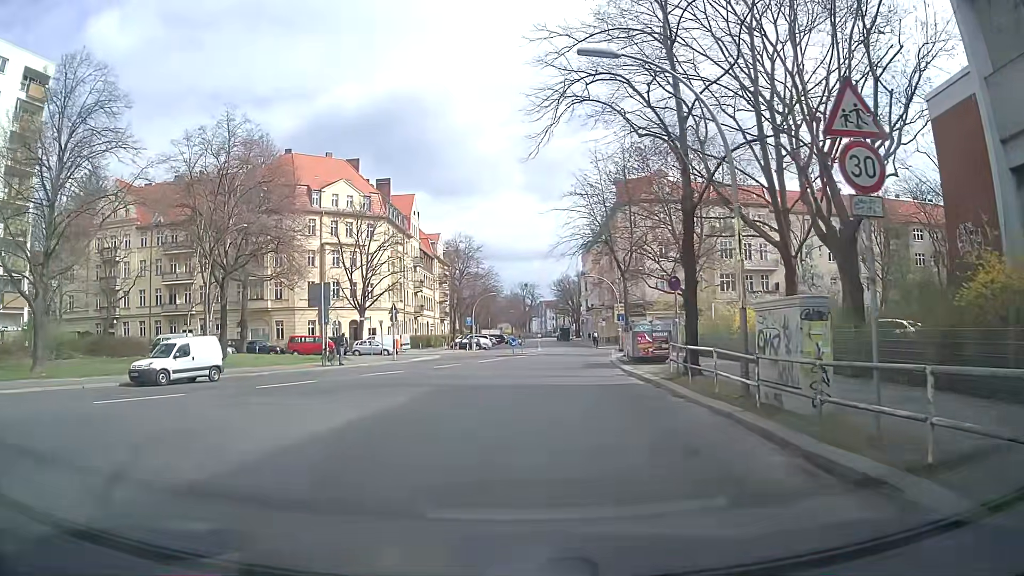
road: residential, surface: asphalt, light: Day
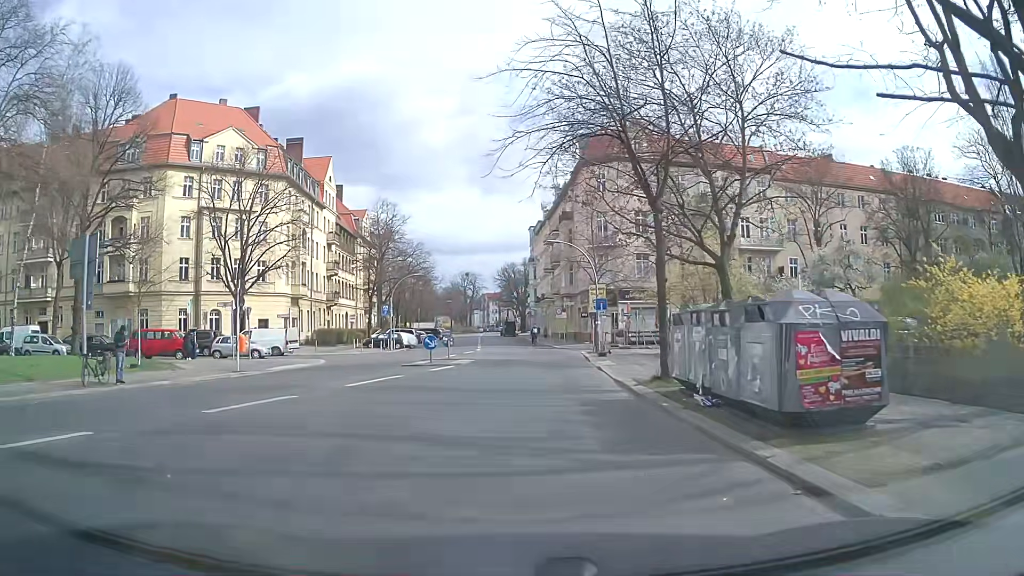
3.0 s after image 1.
(+0.5, +18.9) m; +5°
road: secondary
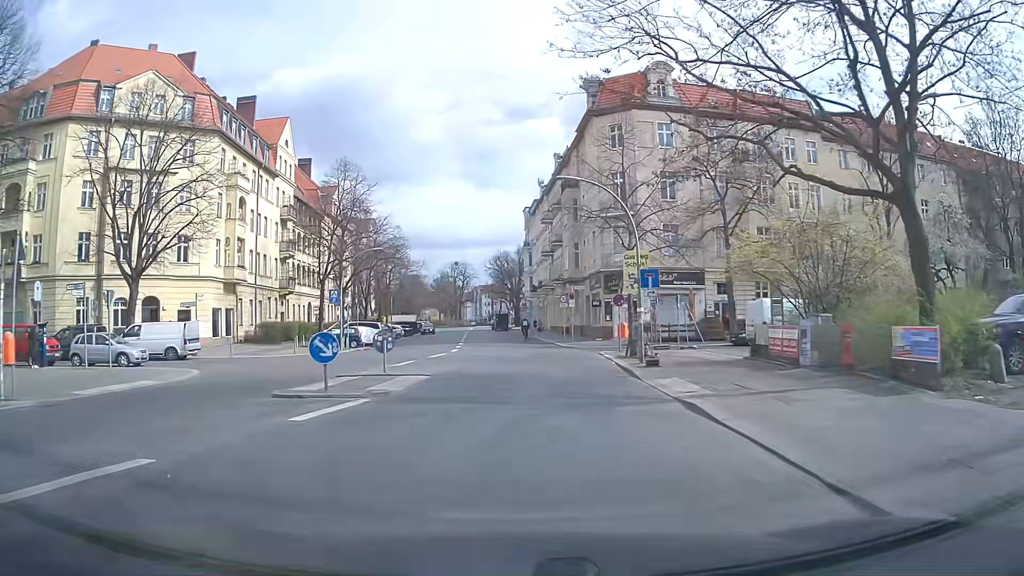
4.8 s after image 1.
(-0.1, +14.4) m; 0°
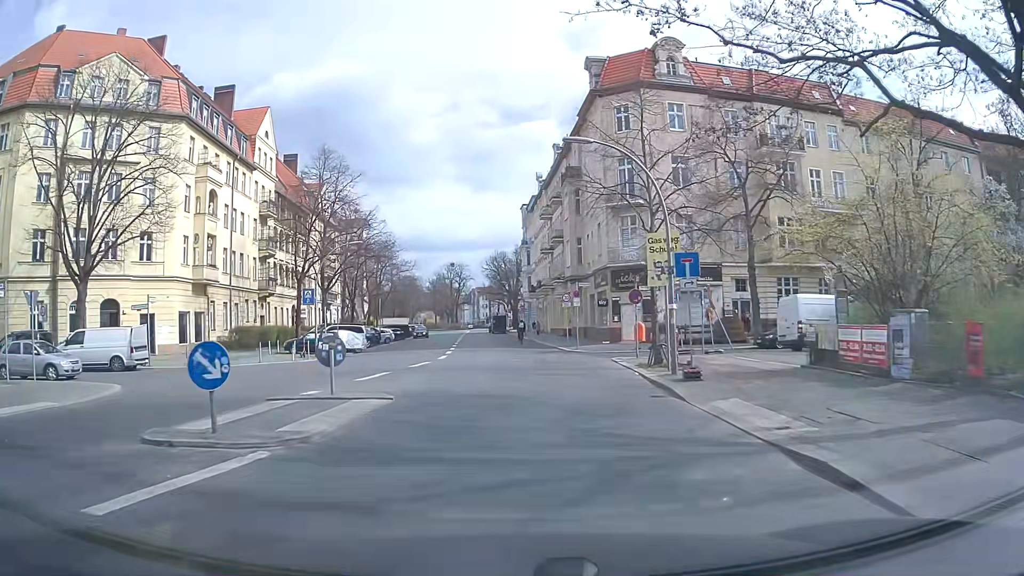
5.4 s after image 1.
(0.0, +5.0) m; 0°
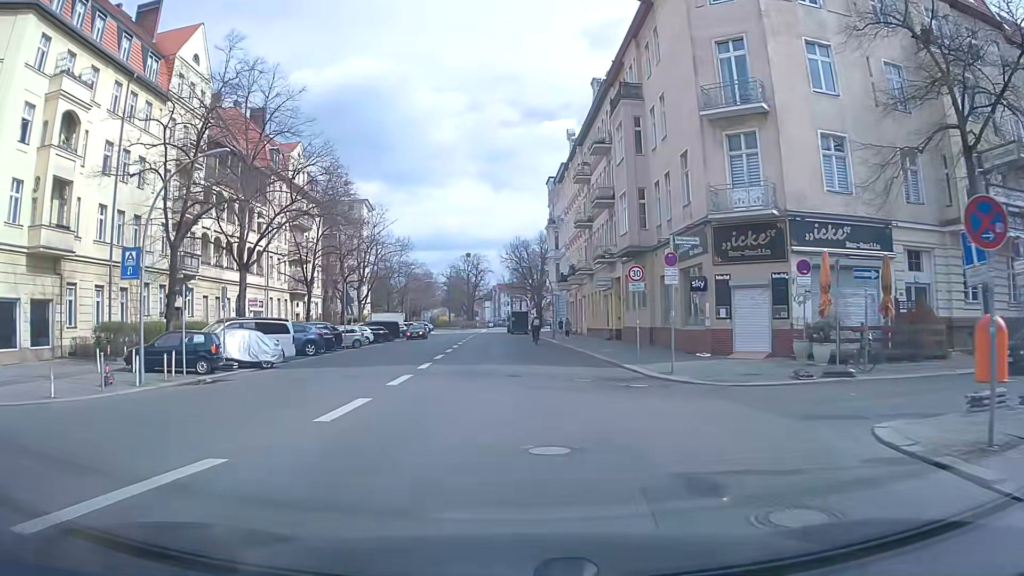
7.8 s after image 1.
(-0.2, +20.1) m; -2°
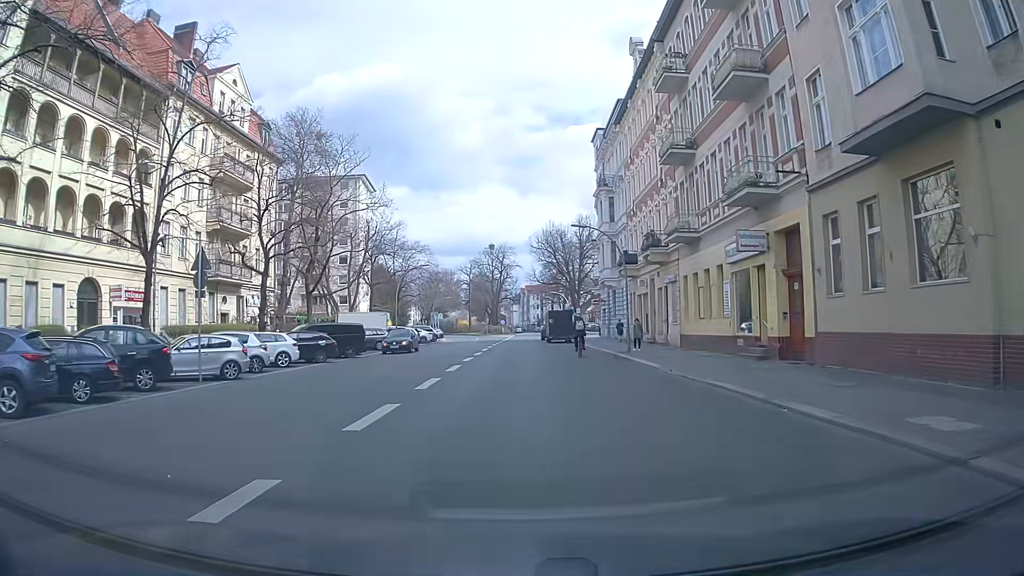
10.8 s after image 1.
(-0.6, +24.9) m; -2°
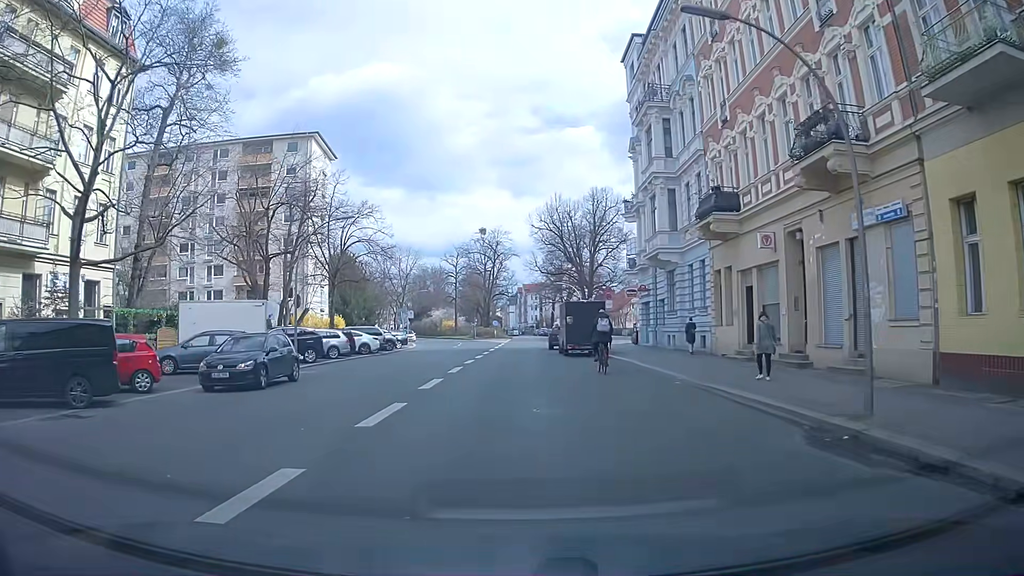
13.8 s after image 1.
(0.0, +23.4) m; -1°
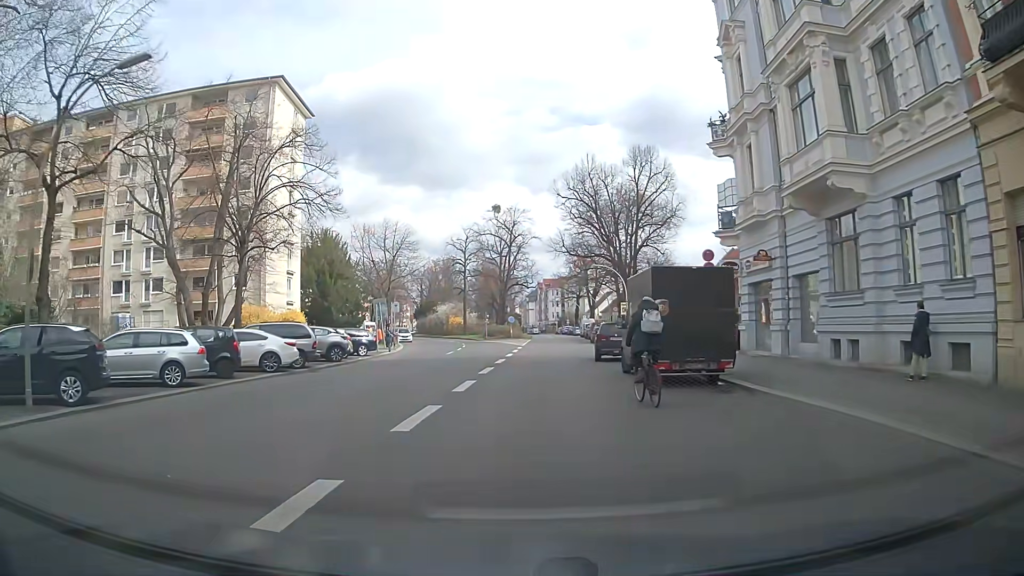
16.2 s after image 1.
(0.0, +18.6) m; 0°
(0, +10) (-1, +20) (-1, +30) (0, +40) (+1, +50) (+3, +60) (+4, +70) (+5, +80) (+5, +90) (+5, +100) m
